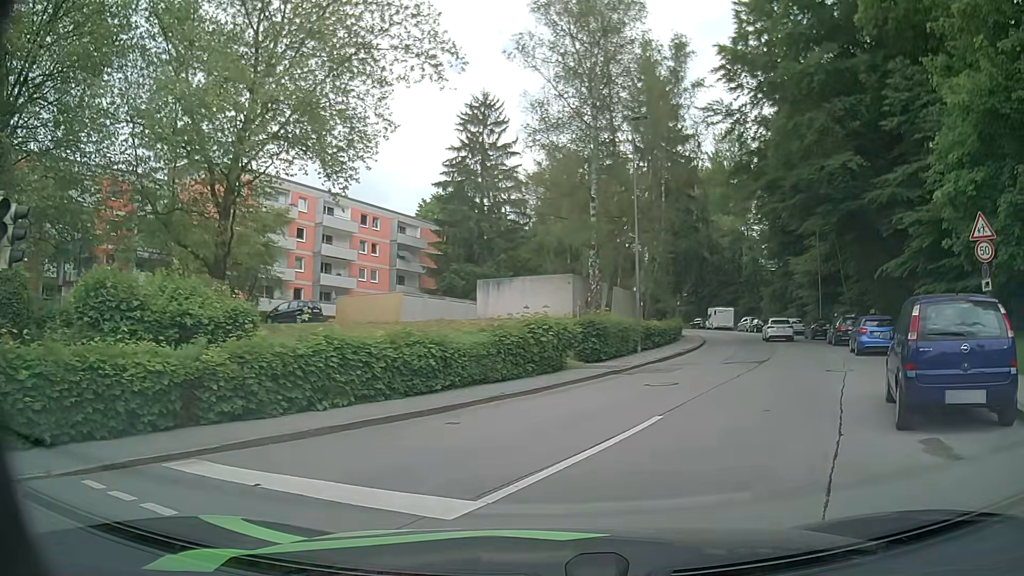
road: residential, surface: asphalt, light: Day
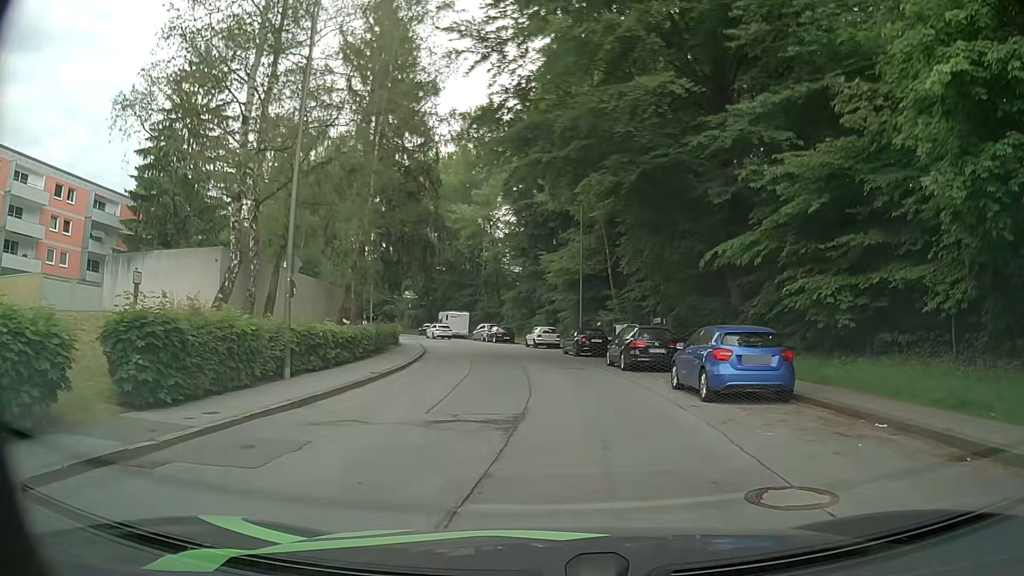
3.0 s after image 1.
(+2.9, +12.3) m; +23°
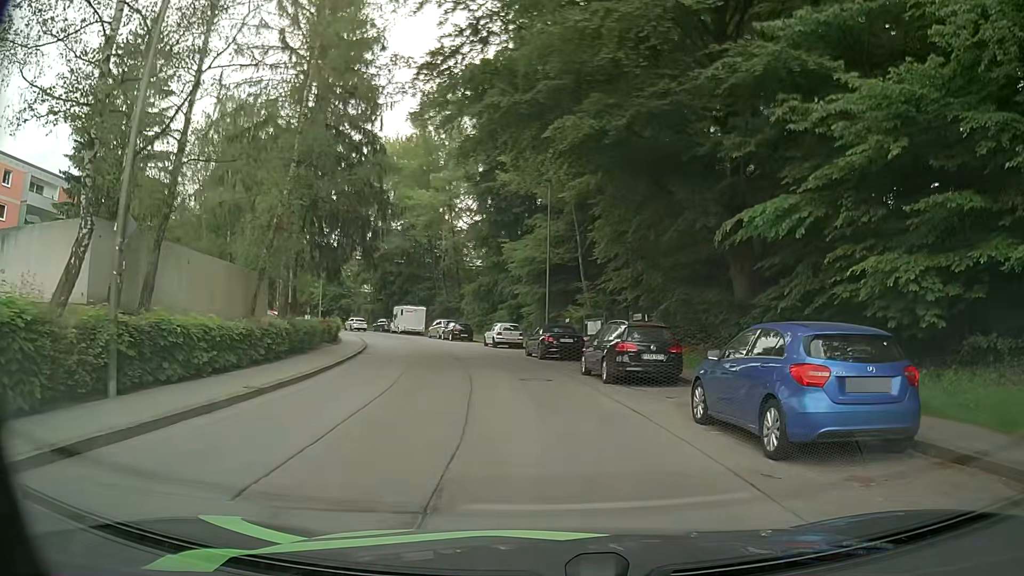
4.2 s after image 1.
(0.0, +5.9) m; +2°
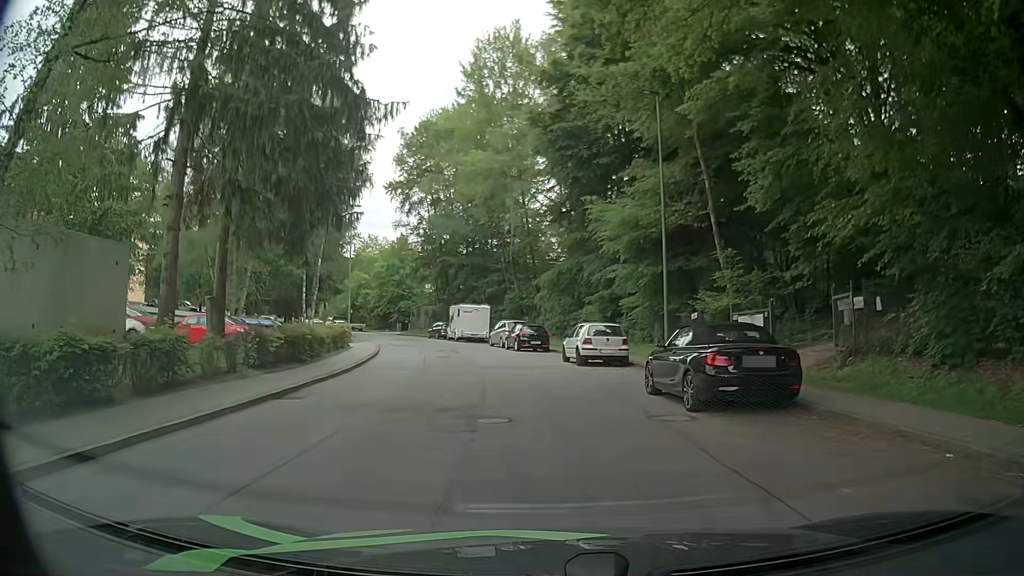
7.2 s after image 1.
(-0.7, +16.5) m; -5°
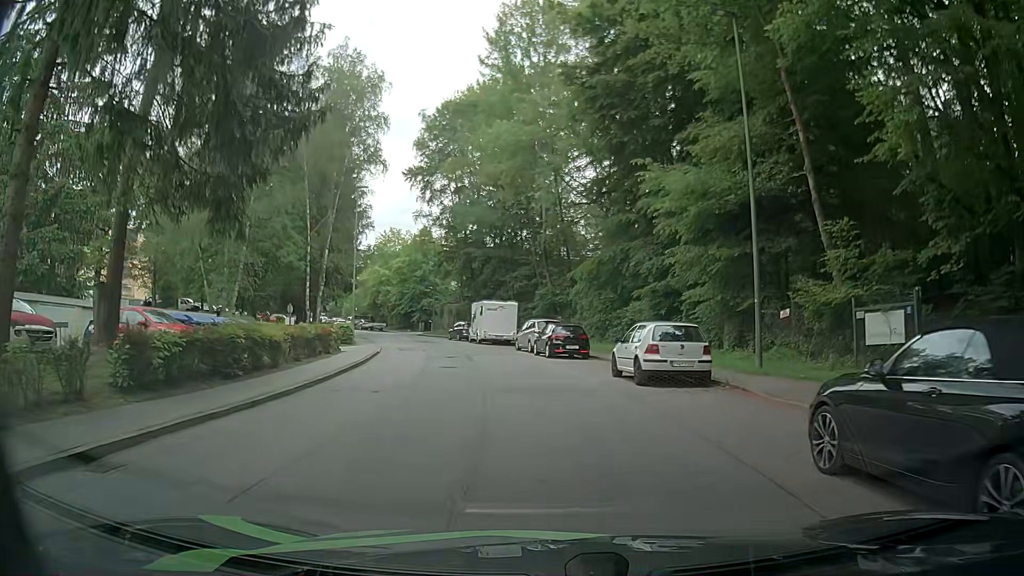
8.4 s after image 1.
(-0.4, +7.3) m; -6°
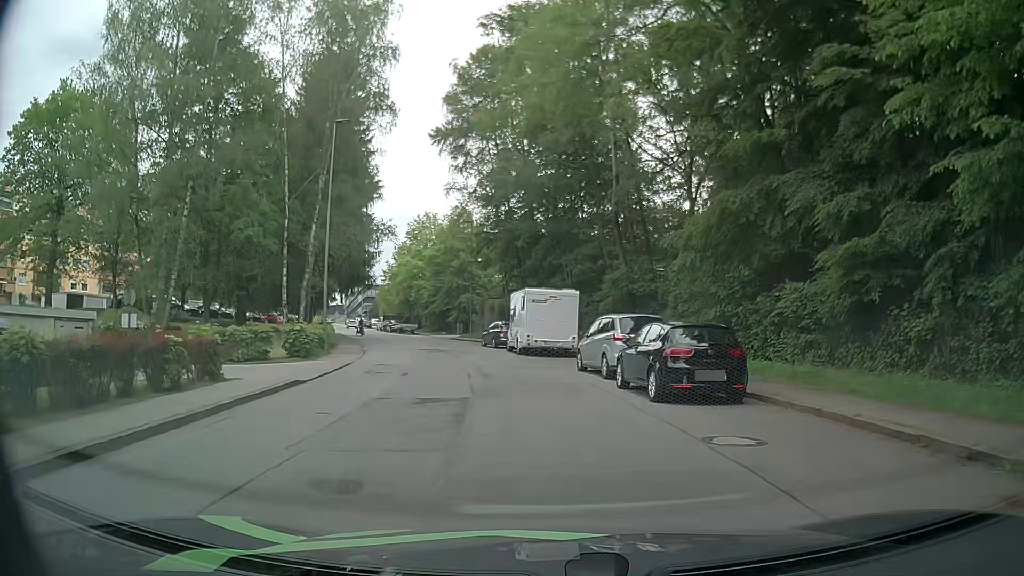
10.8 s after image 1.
(-0.3, +15.9) m; -3°
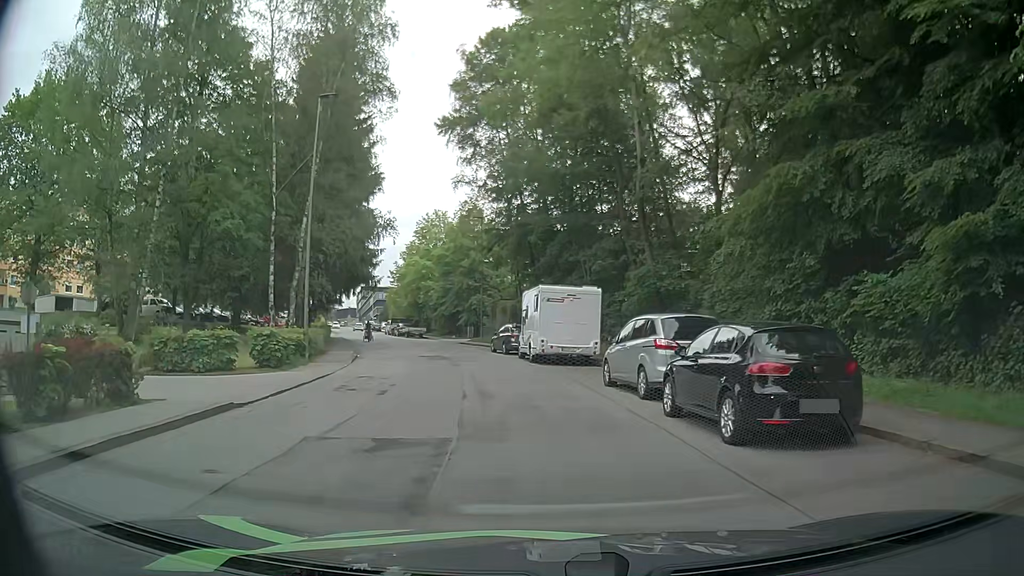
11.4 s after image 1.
(-0.1, +4.1) m; -1°
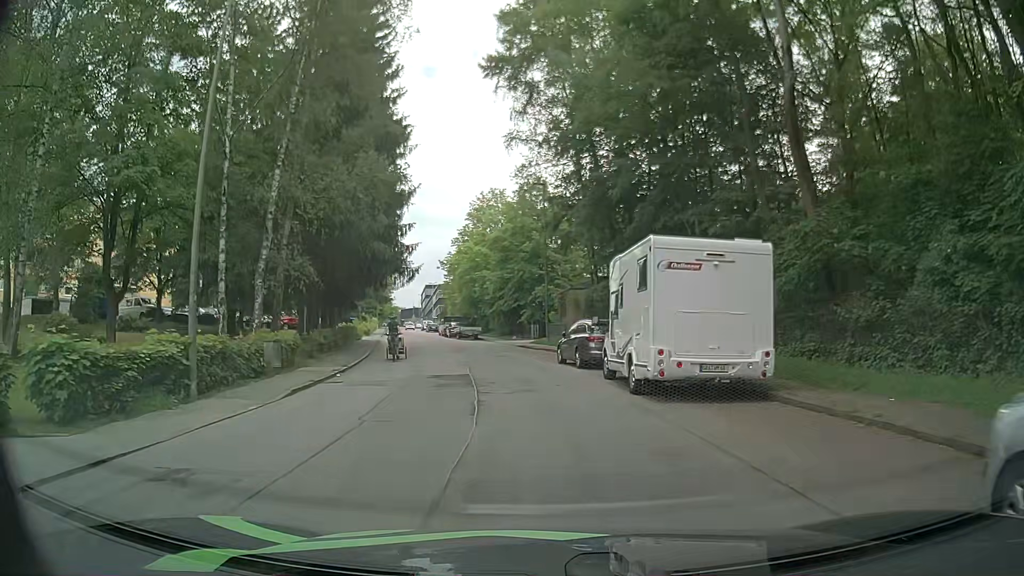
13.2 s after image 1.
(-0.9, +12.7) m; -6°
(0, +10) (-2, +20) (-3, +30) (-5, +40) (-8, +49) (-10, +59) (-13, +69) (-16, +78) (-18, +88) (-20, +98) m
